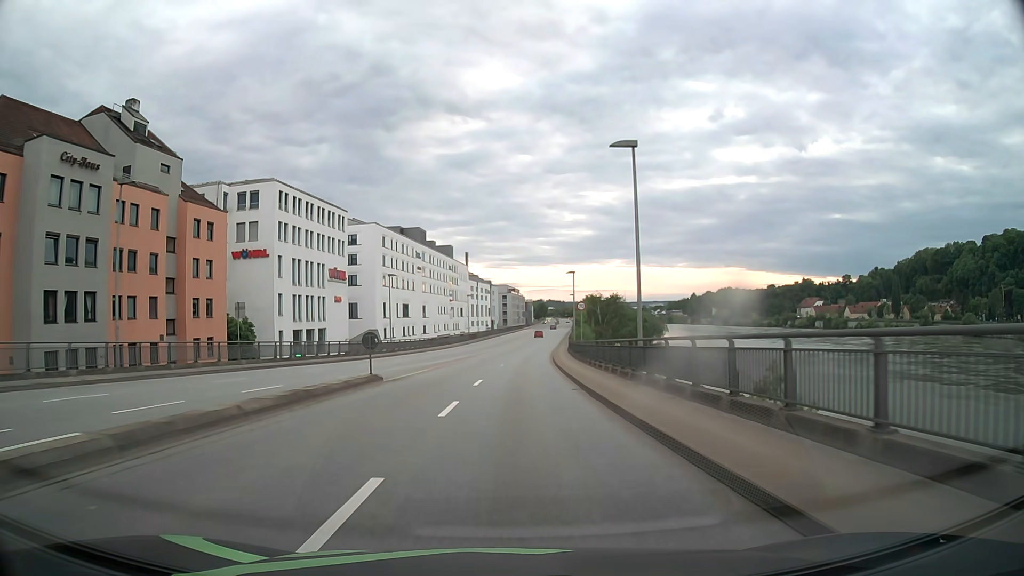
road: primary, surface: asphalt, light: Day
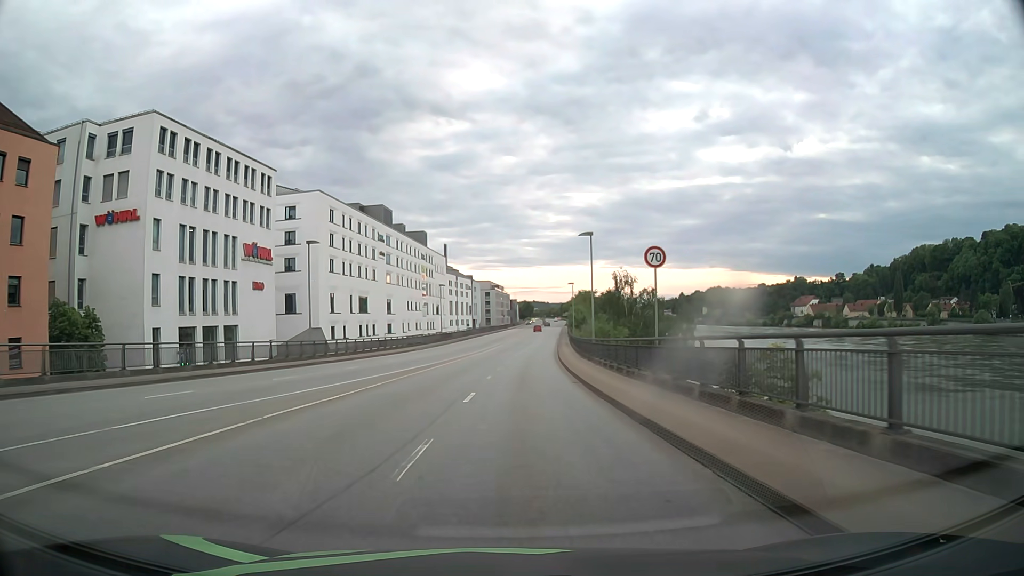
(+0.2, +23.9) m; +1°
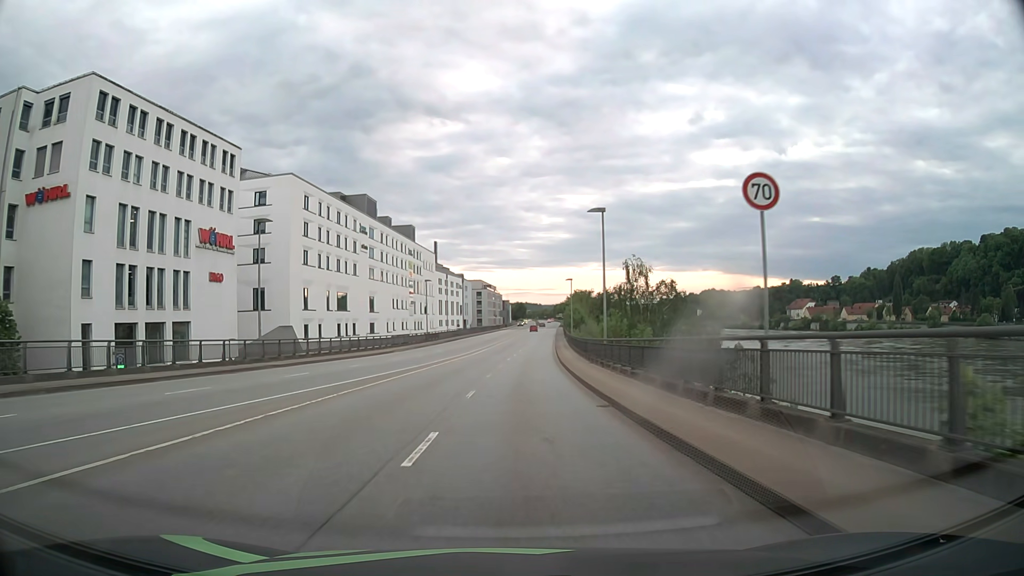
(0.0, +8.3) m; +1°
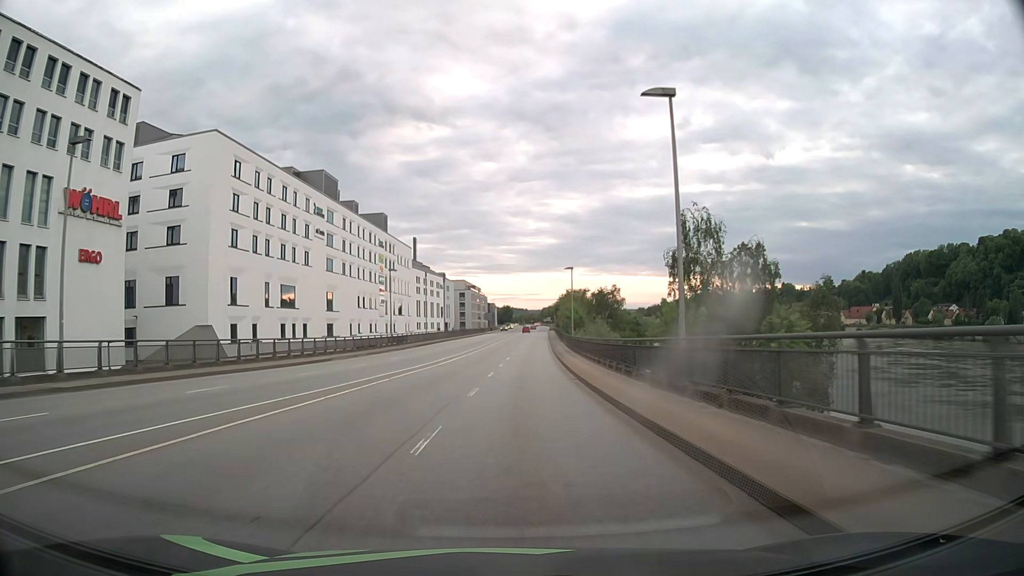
(+0.1, +17.4) m; +1°
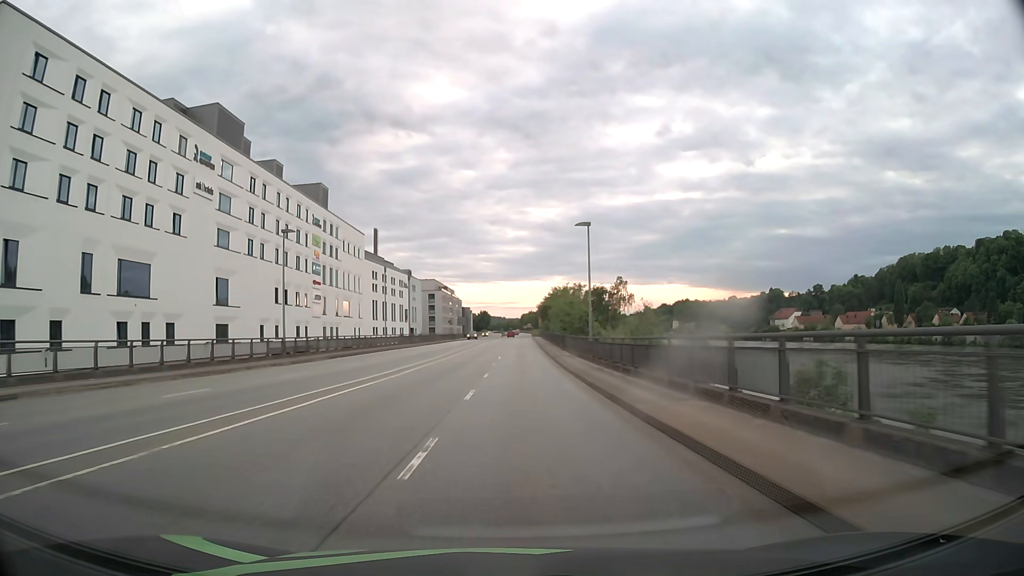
(+0.4, +28.5) m; +2°
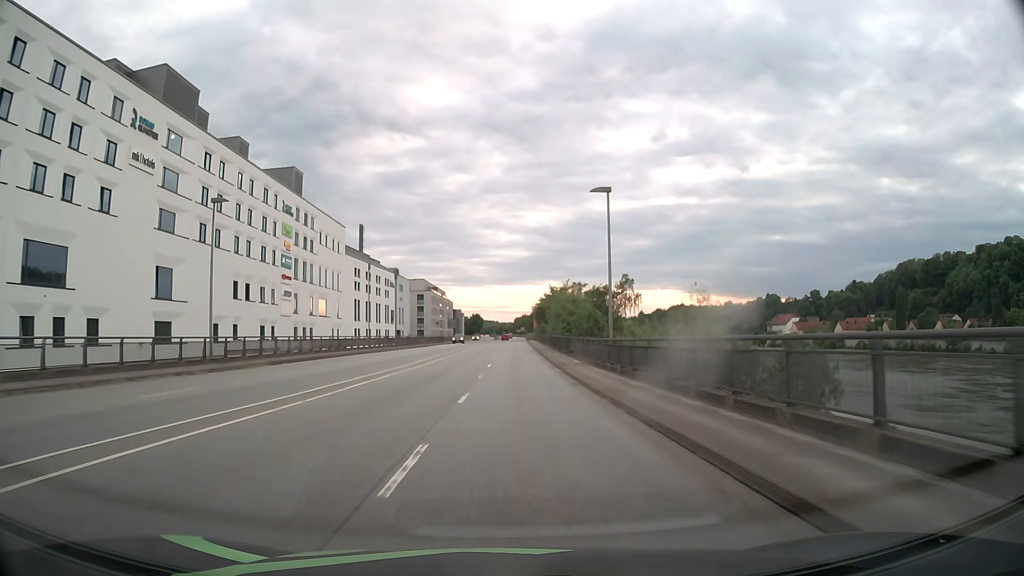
(0.0, +9.9) m; 0°
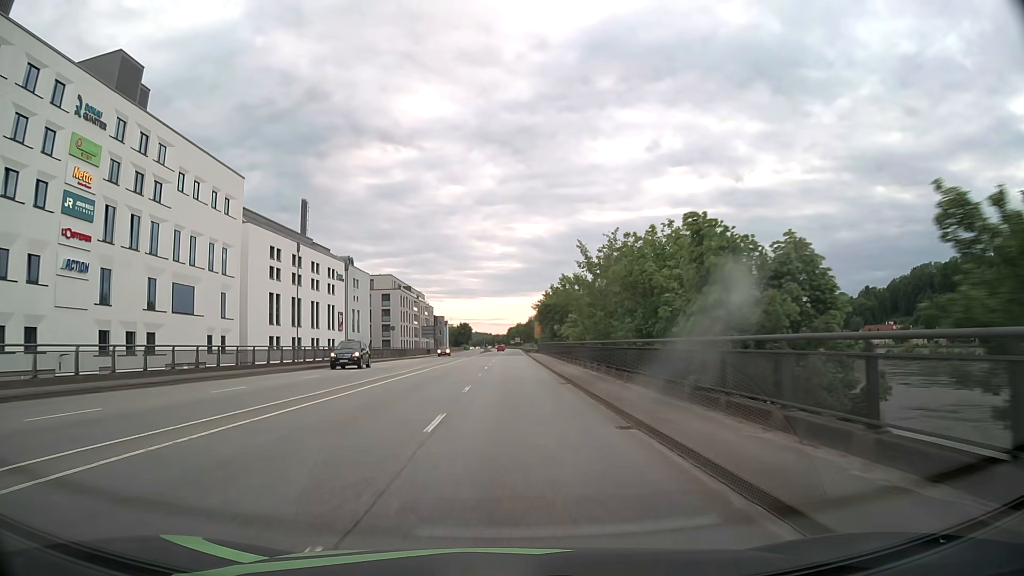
(+0.6, +40.5) m; +1°
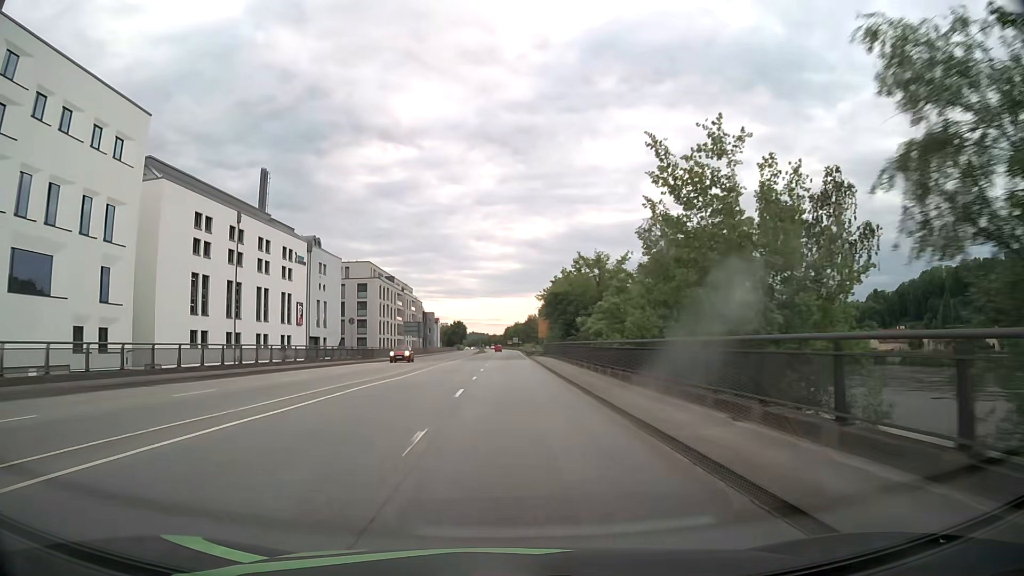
(-0.1, +20.6) m; 0°
(0, +10) (0, +20) (0, +30) (0, +40) (0, +50) (0, +60) (0, +70) (0, +80) (0, +90) (0, +100) m
